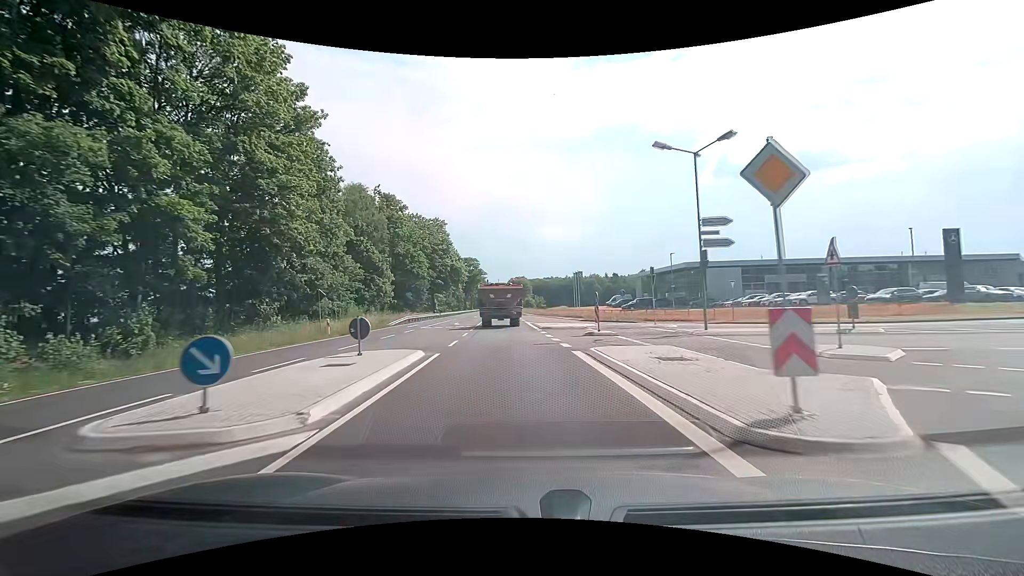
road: primary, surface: asphalt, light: Day
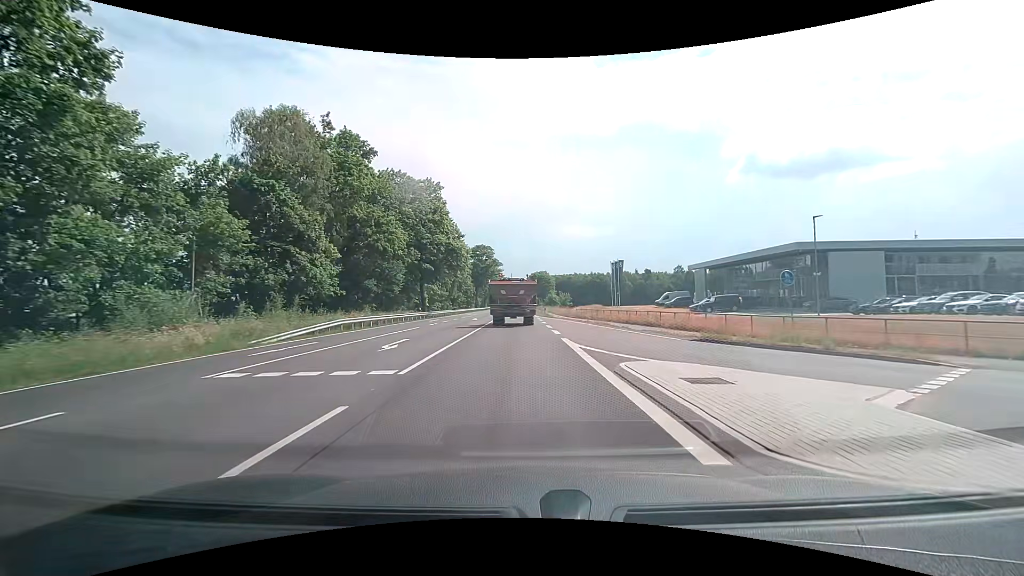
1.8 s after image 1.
(-0.9, +25.8) m; -3°
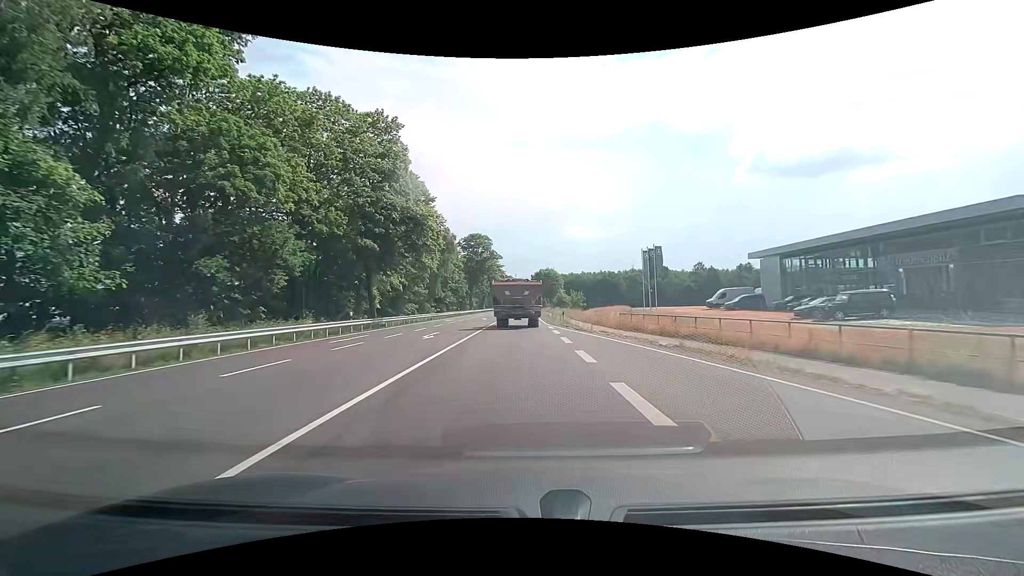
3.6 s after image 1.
(-0.2, +22.9) m; 0°
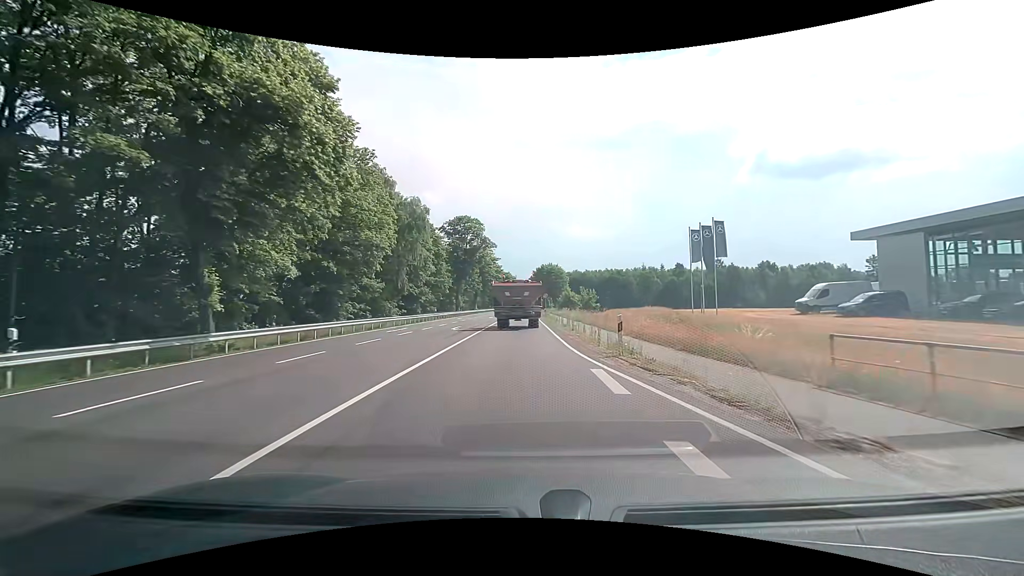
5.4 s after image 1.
(-0.1, +21.6) m; 0°
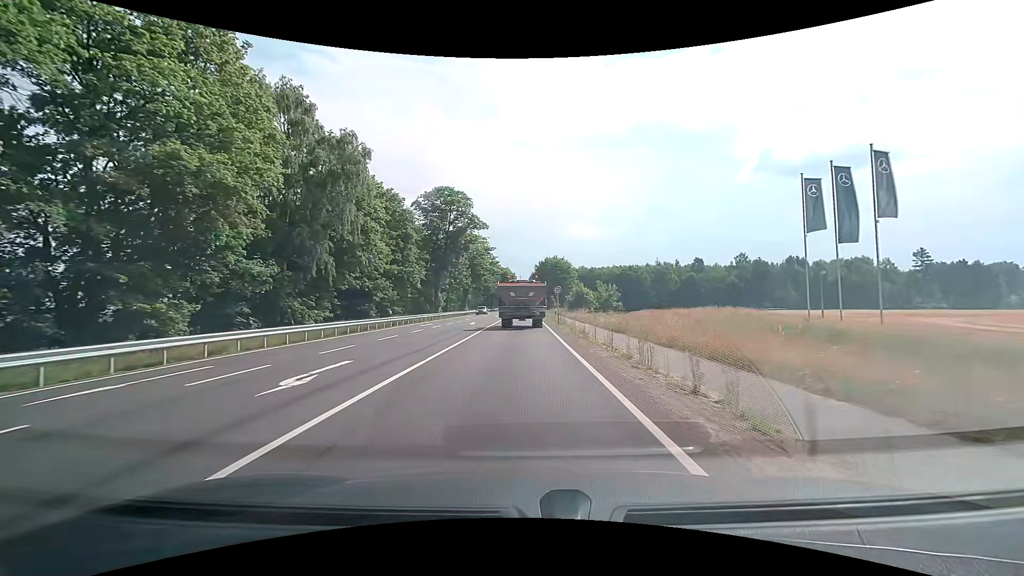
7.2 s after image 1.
(+0.1, +21.4) m; 0°
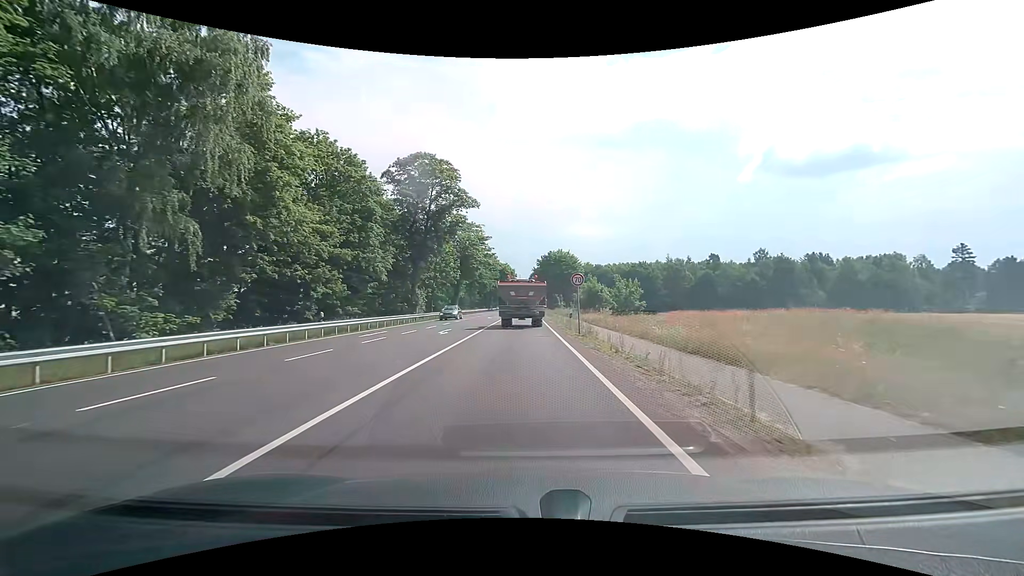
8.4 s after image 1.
(0.0, +14.3) m; 0°
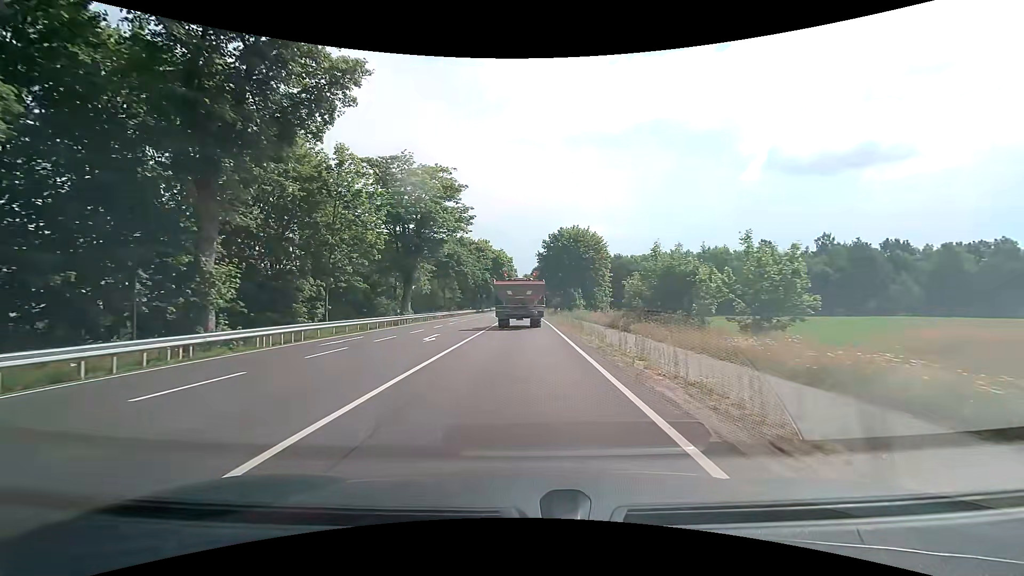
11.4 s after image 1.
(0.0, +35.2) m; 0°
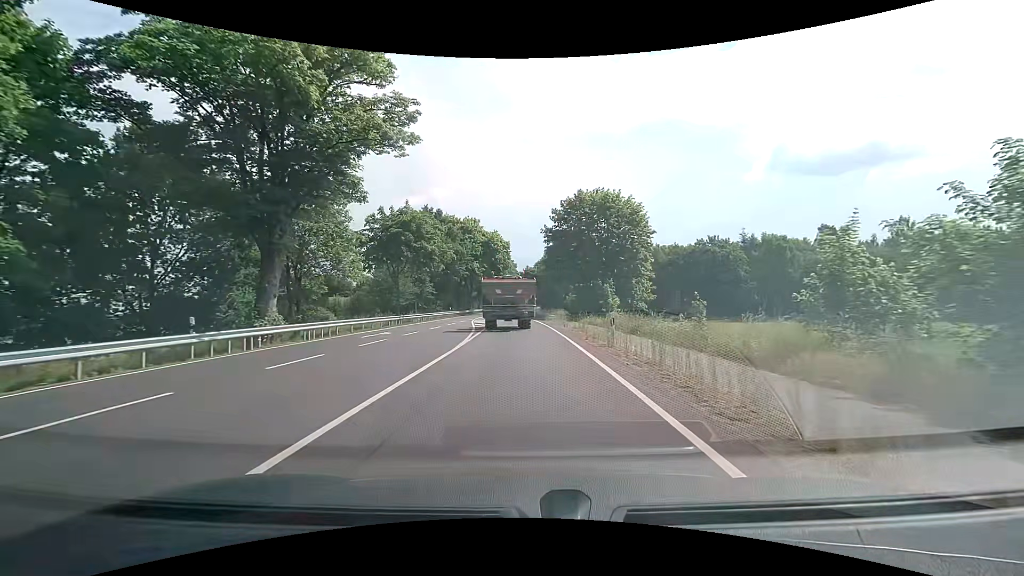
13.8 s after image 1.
(0.0, +26.3) m; 0°
